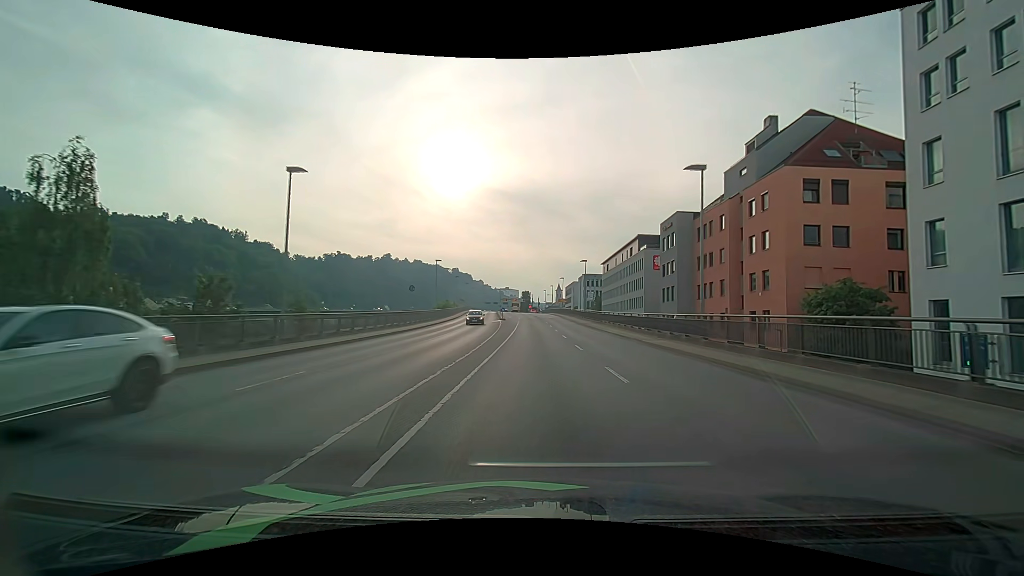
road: primary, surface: asphalt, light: Day
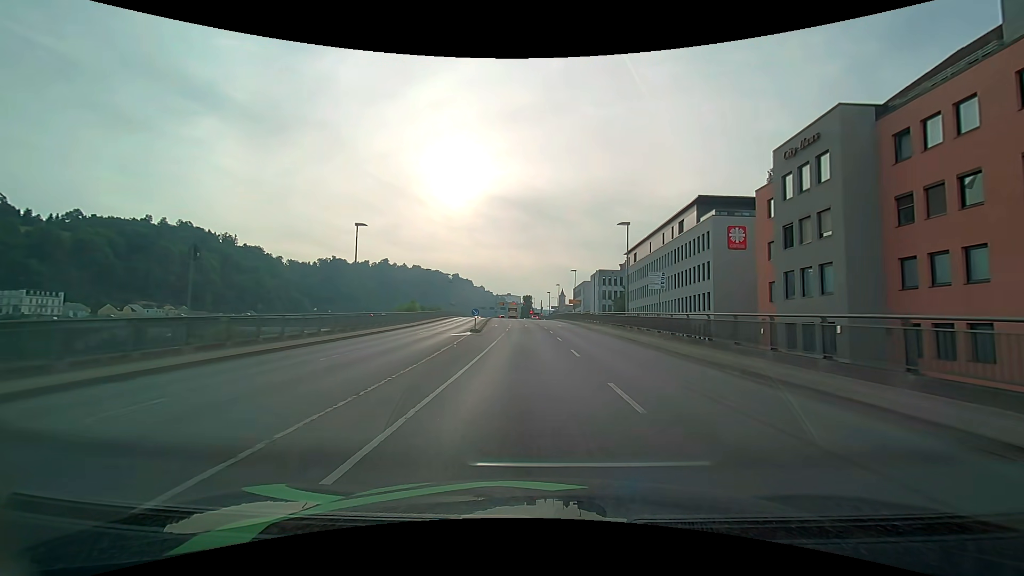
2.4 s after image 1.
(-0.2, +30.1) m; 0°
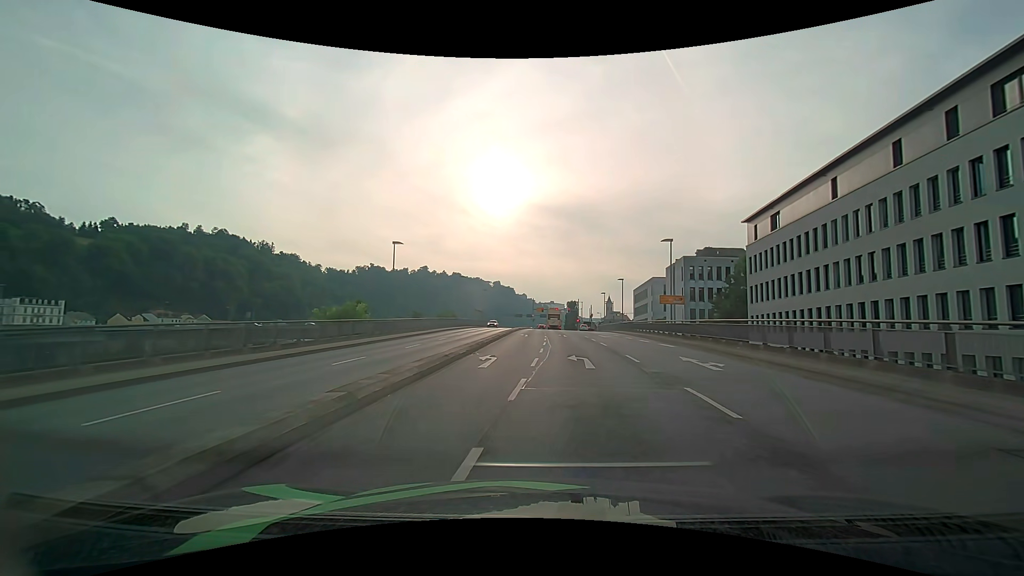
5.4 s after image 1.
(-1.5, +35.8) m; -6°
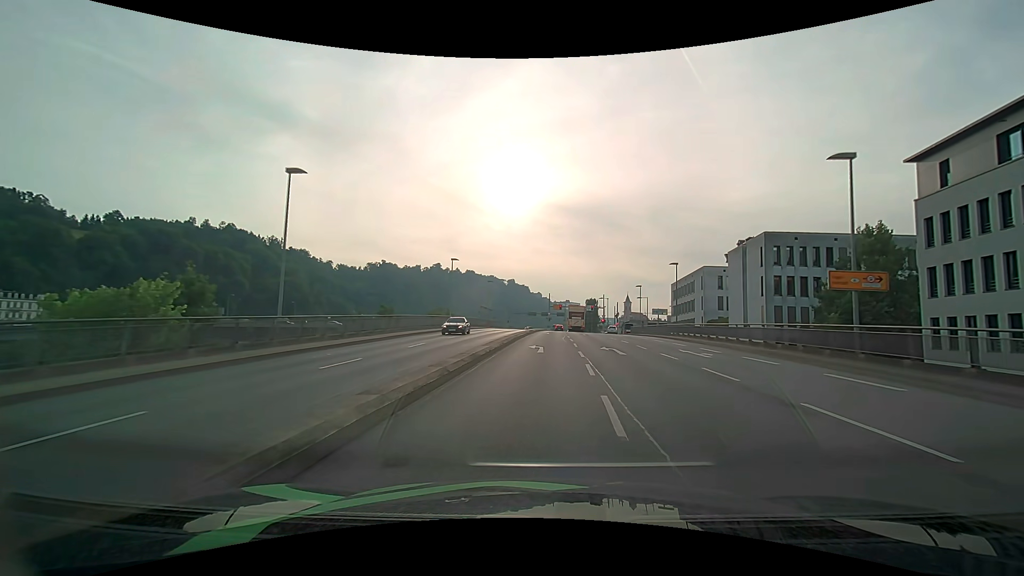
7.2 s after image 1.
(-0.4, +20.9) m; -1°
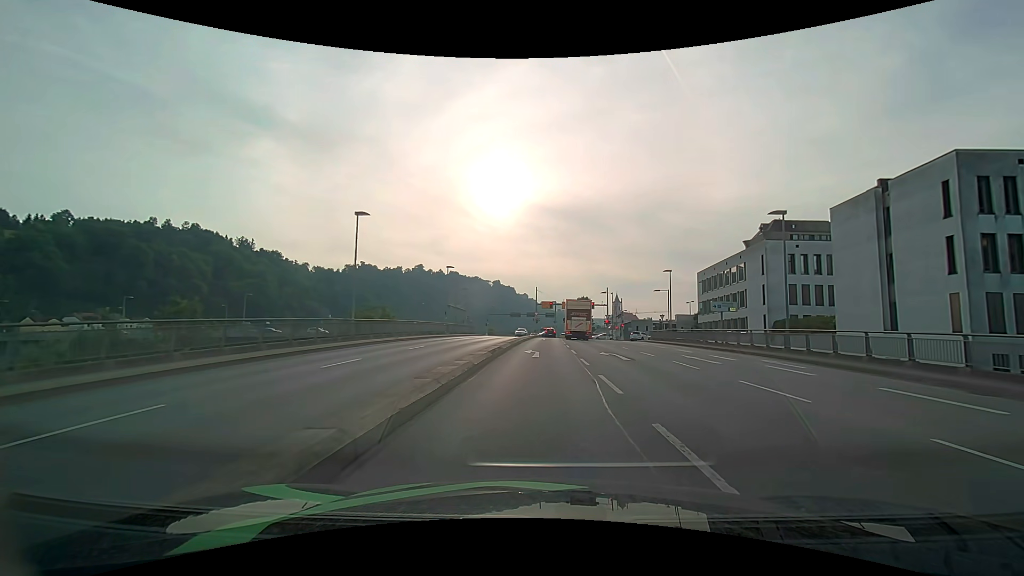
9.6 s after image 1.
(+0.4, +26.2) m; +1°
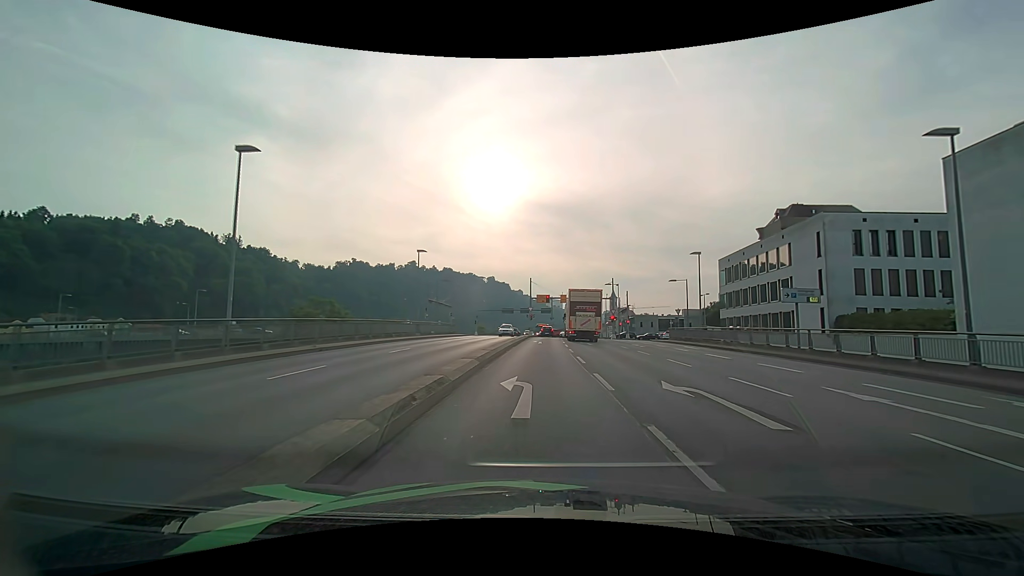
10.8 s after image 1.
(+0.1, +11.6) m; +1°
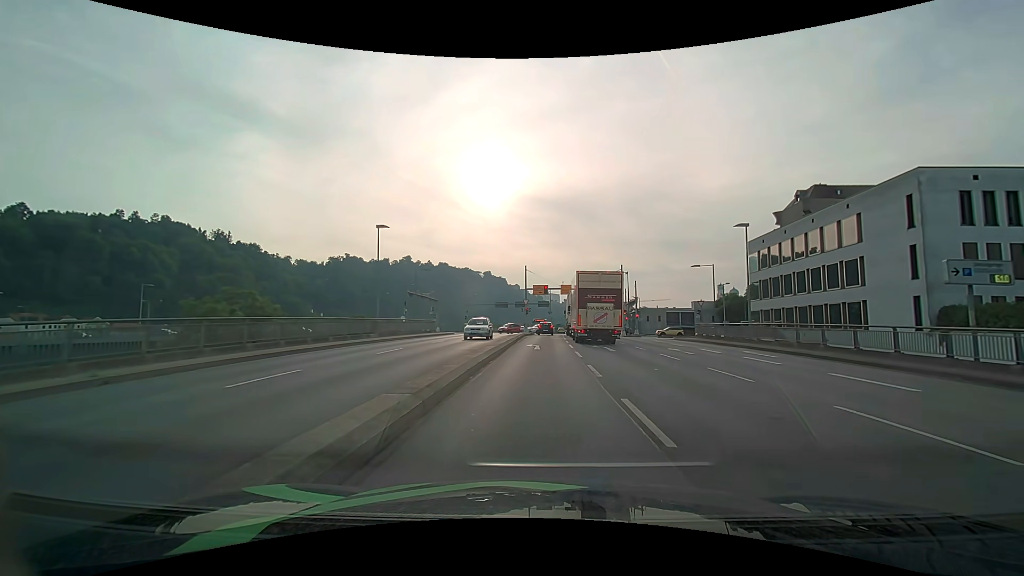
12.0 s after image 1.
(0.0, +10.4) m; 0°
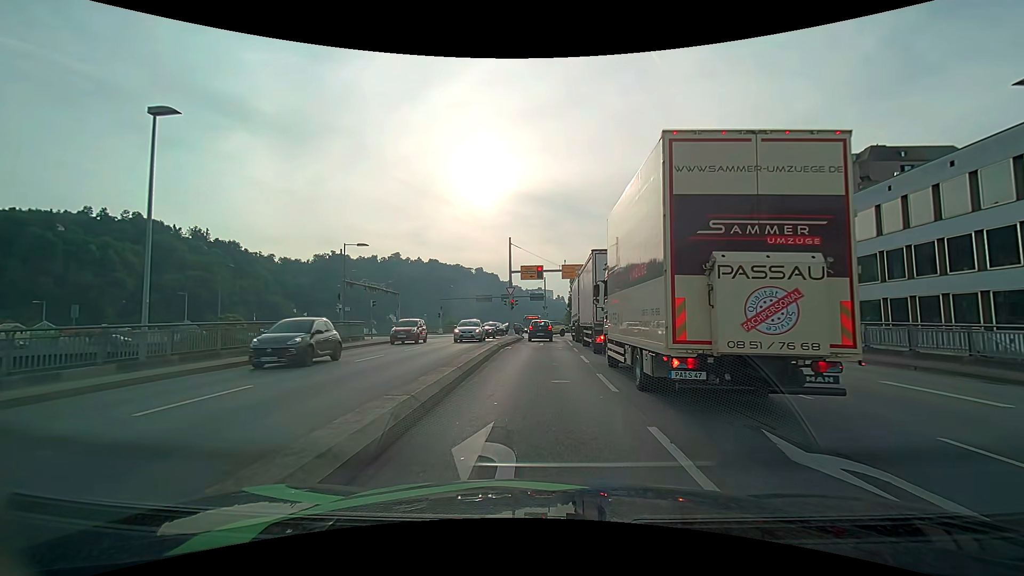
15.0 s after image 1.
(+0.3, +19.8) m; +1°
